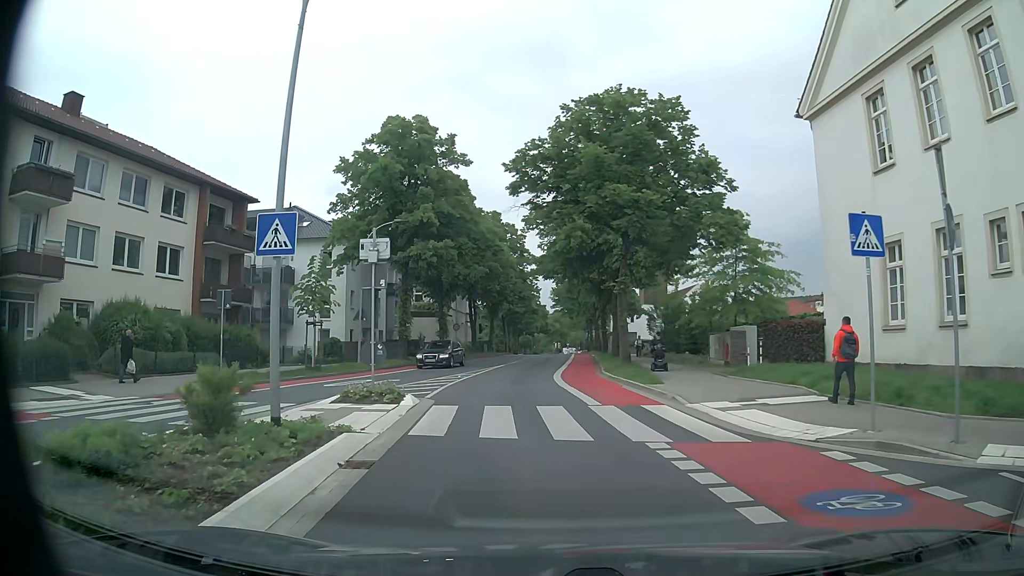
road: unclassified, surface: asphalt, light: Day
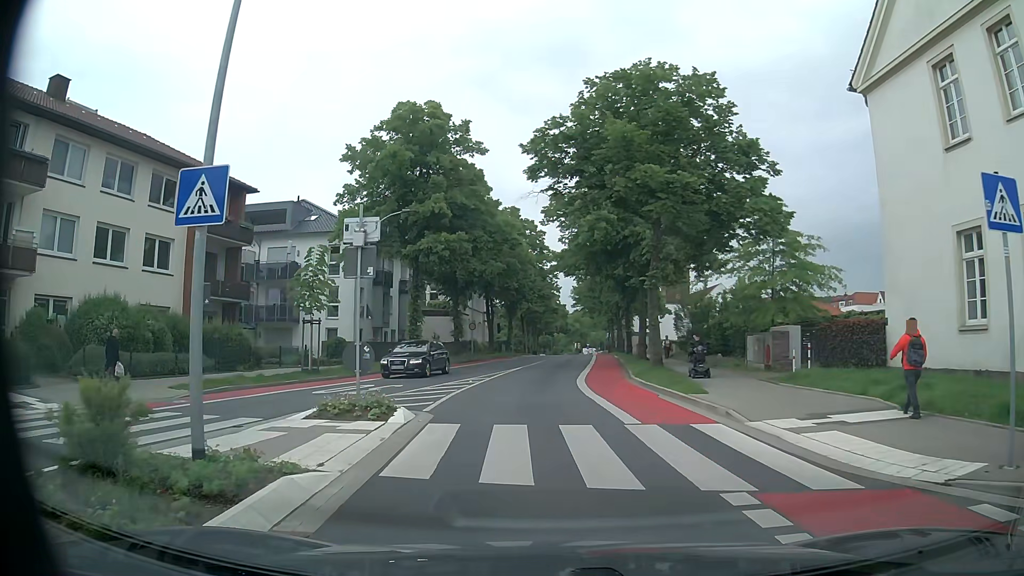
(-0.1, +2.7) m; -3°
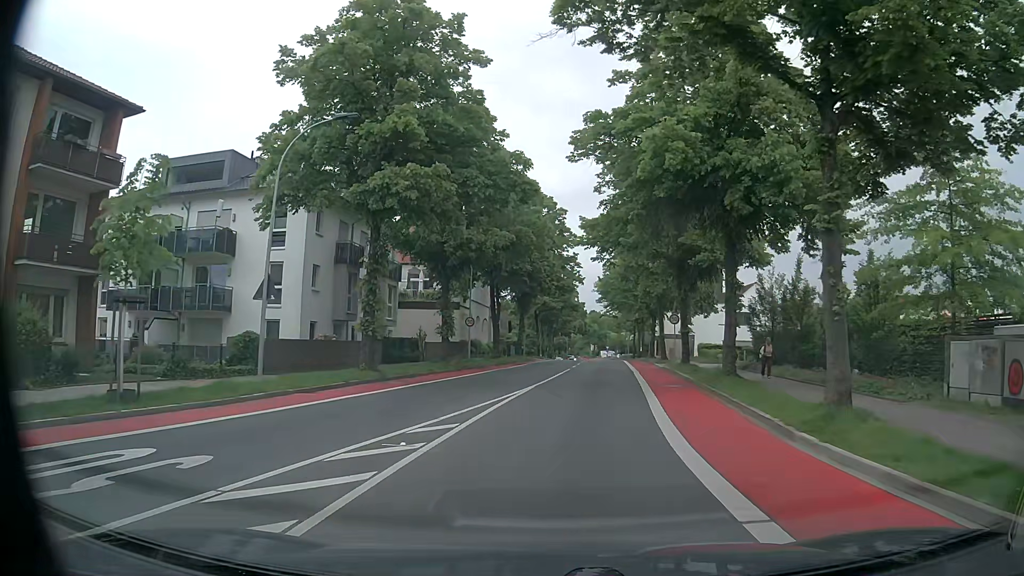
(-0.3, +14.0) m; -1°
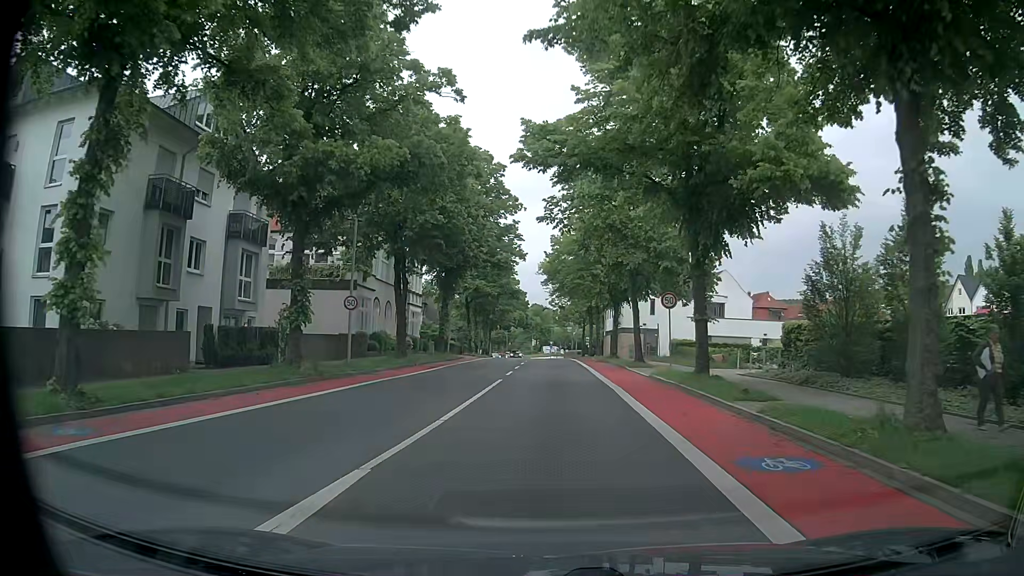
(+0.8, +14.7) m; +6°
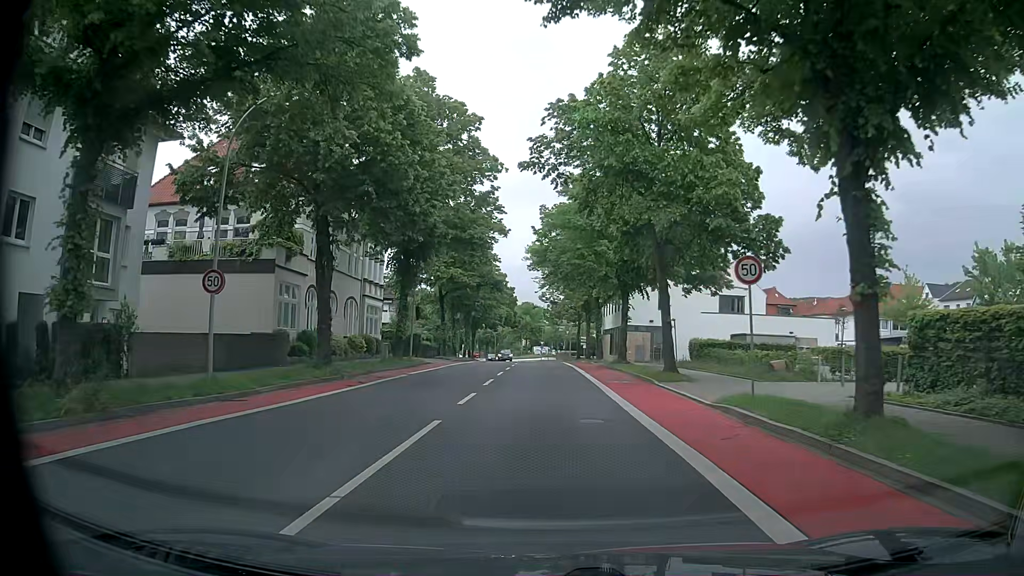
(0.0, +11.1) m; +1°
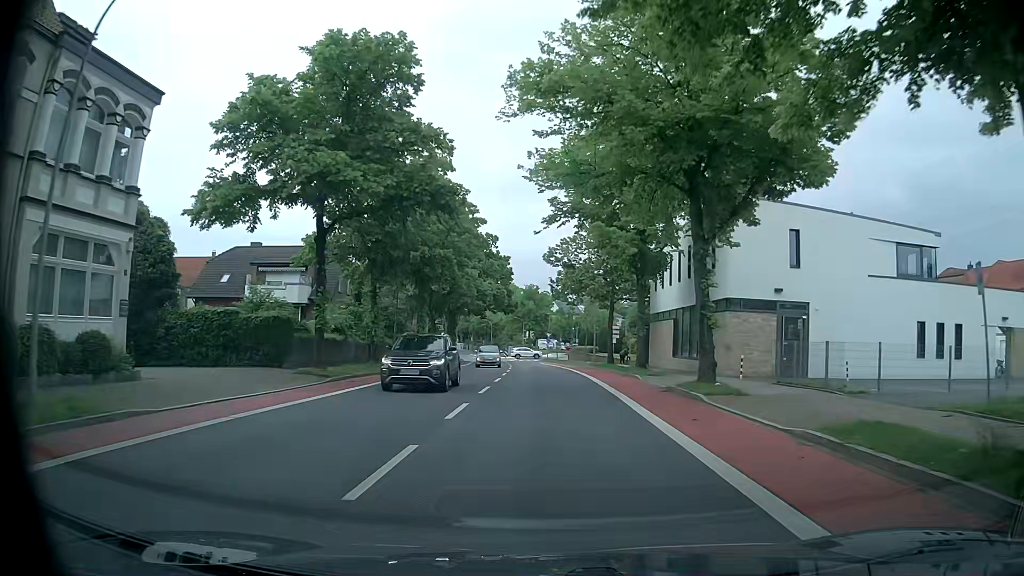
(-0.9, +32.7) m; -3°
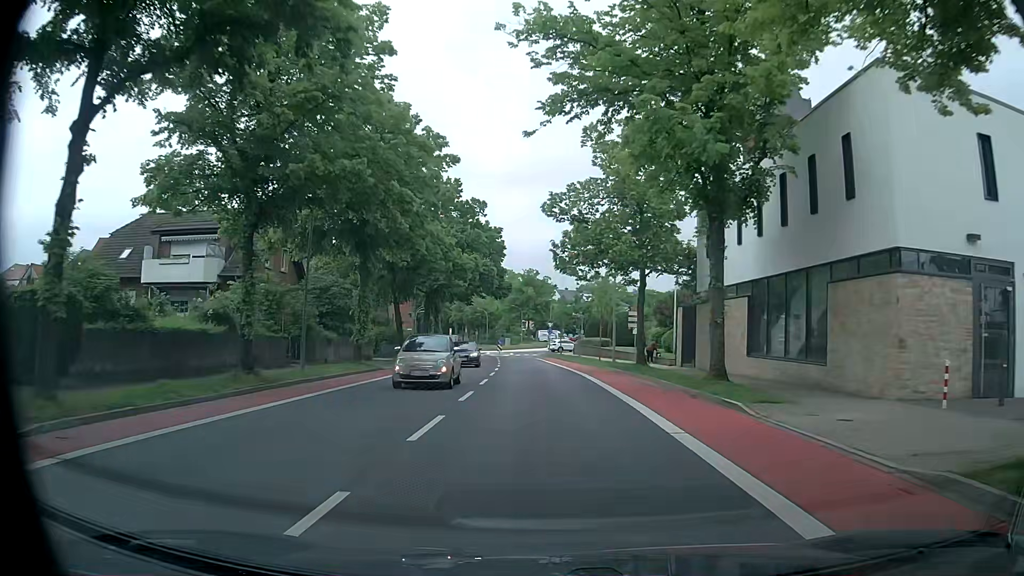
(+0.3, +14.6) m; +1°
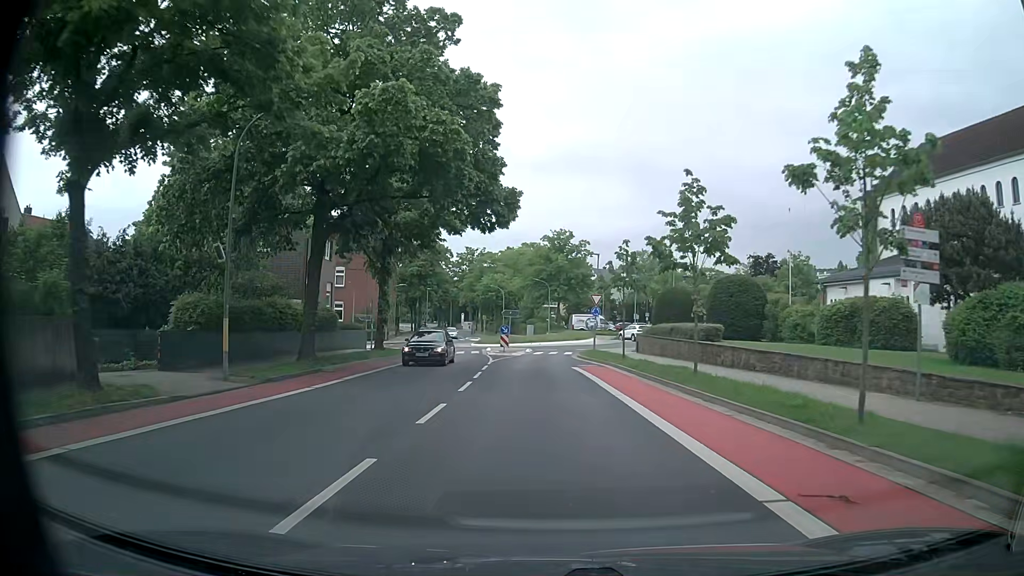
(-0.5, +34.0) m; -2°
(0, +10) (0, +20) (0, +30) (0, +40) (+1, +50) (+6, +59) (+9, +68) (+4, +76) (-6, +76) (-13, +70) m
